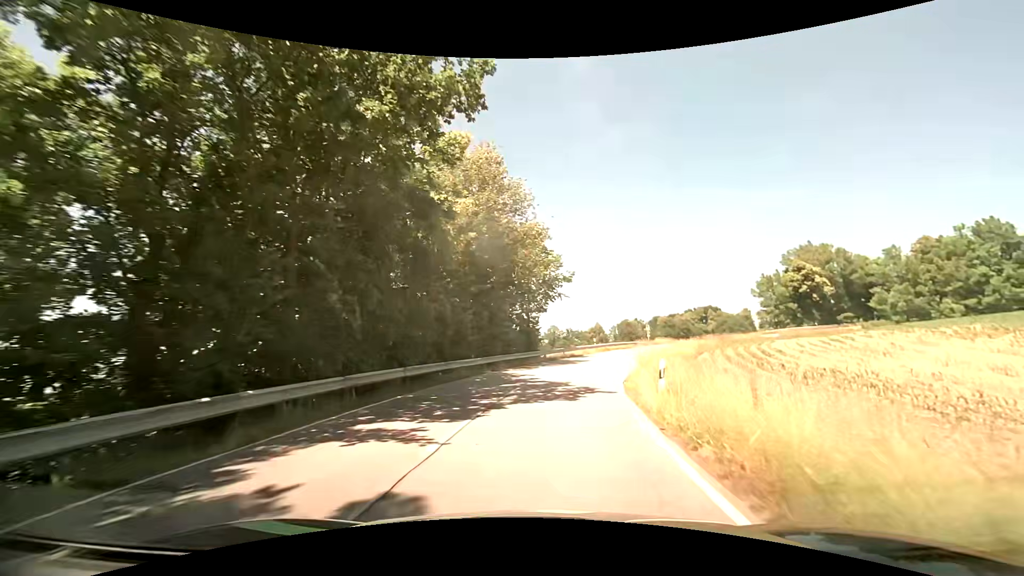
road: tertiary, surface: asphalt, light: Day
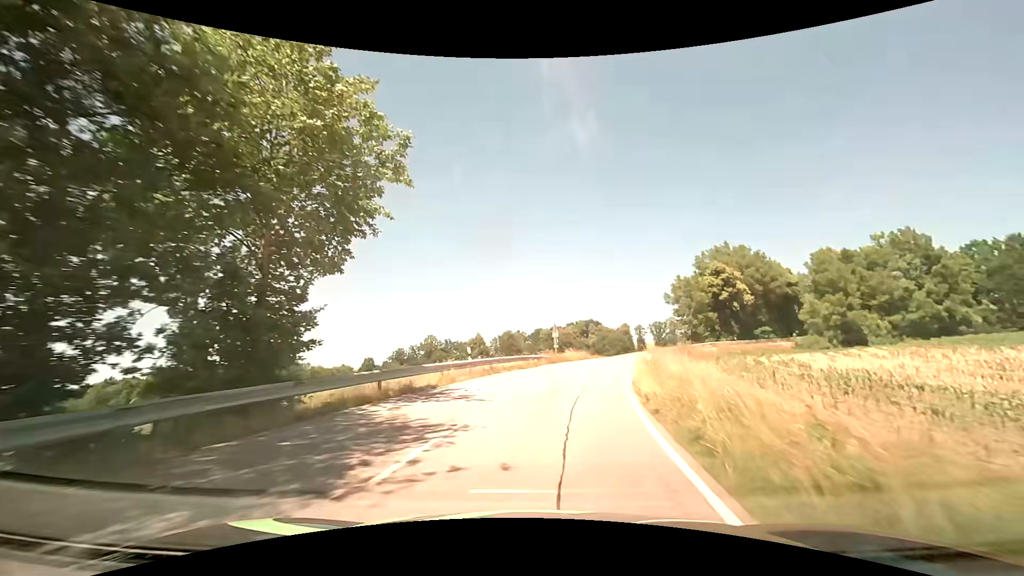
(+2.9, +24.8) m; +13°
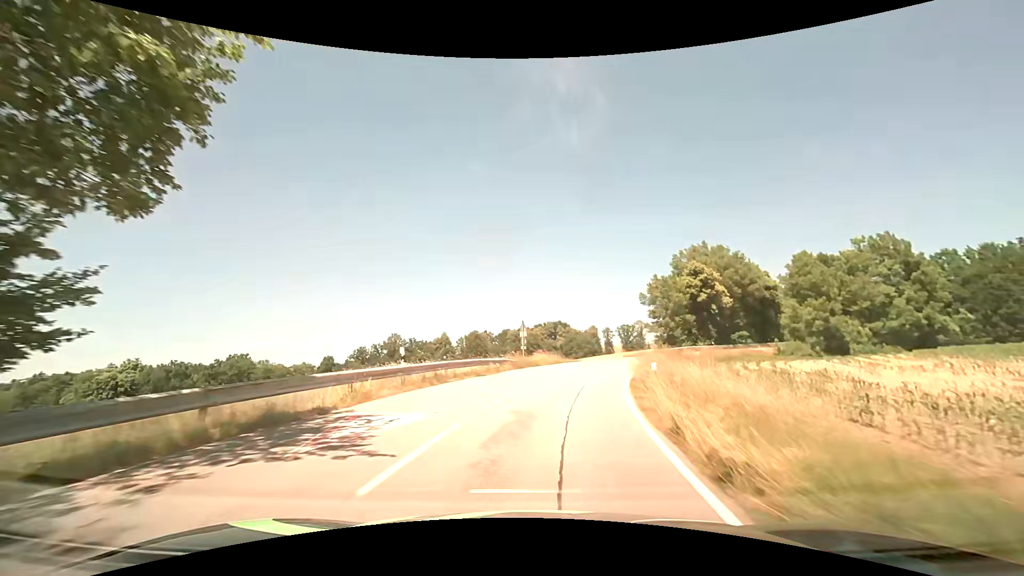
(+0.2, +6.2) m; +4°
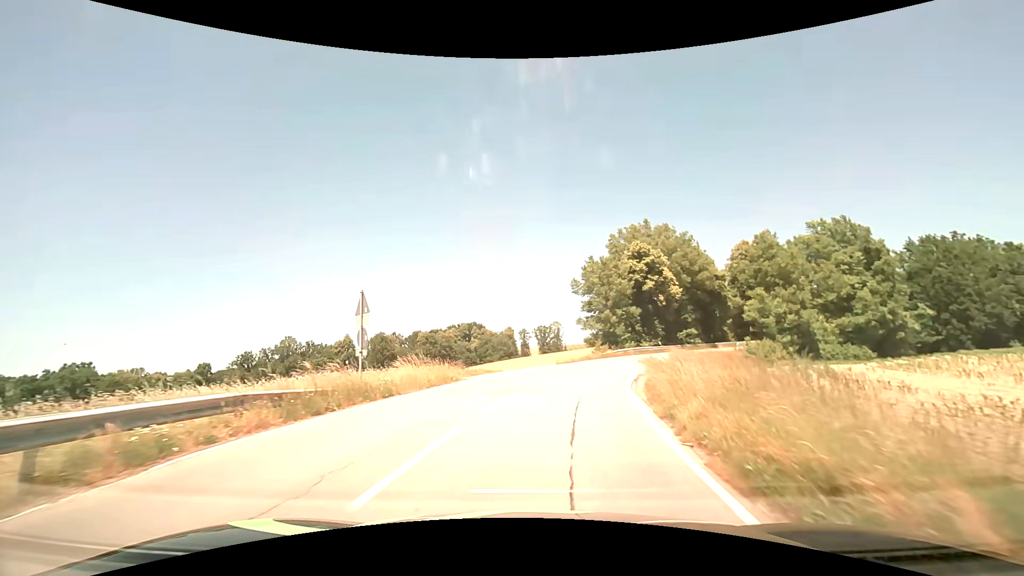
(+1.8, +18.5) m; +10°
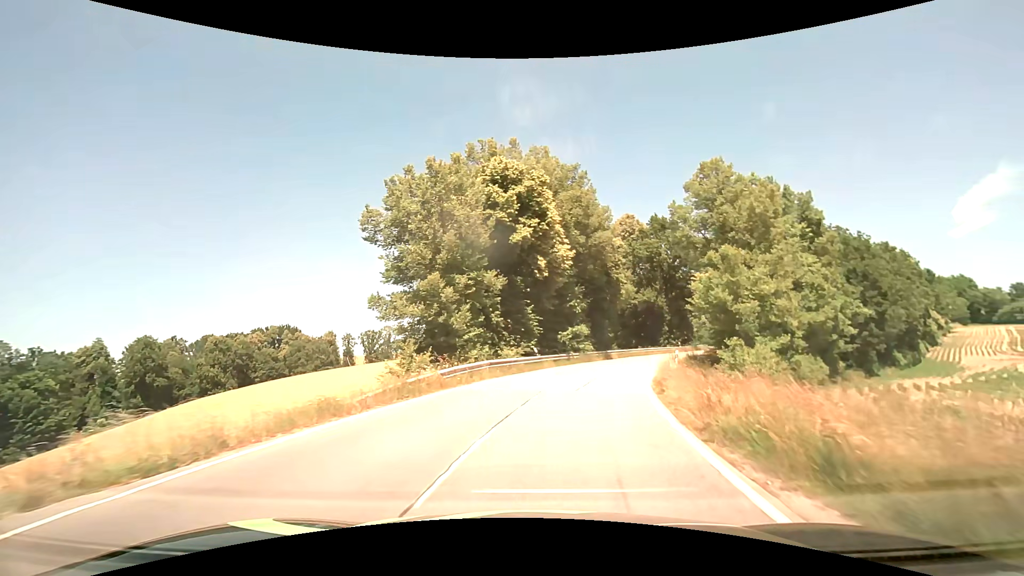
(+4.7, +30.5) m; +18°
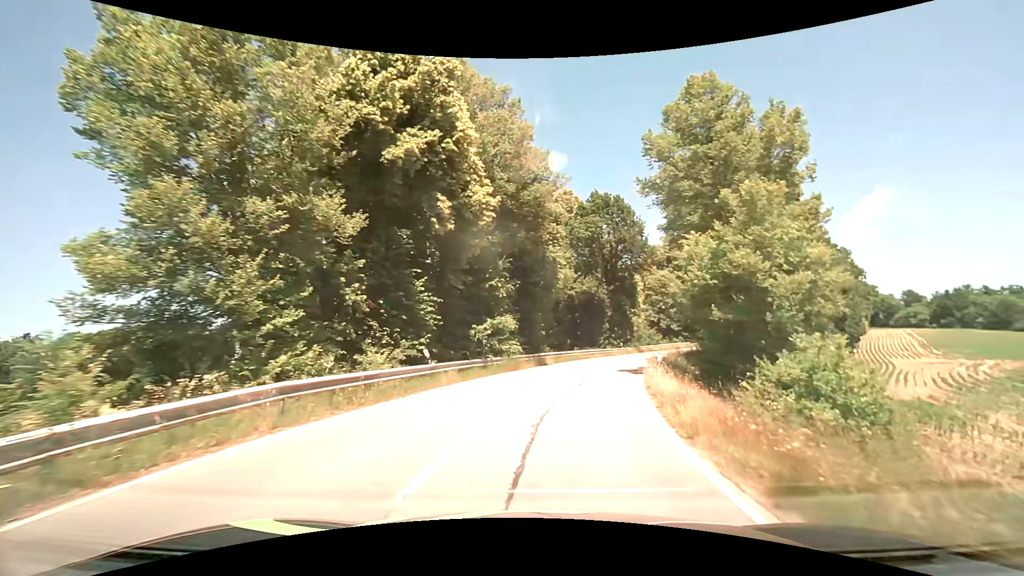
(+1.0, +12.3) m; +9°
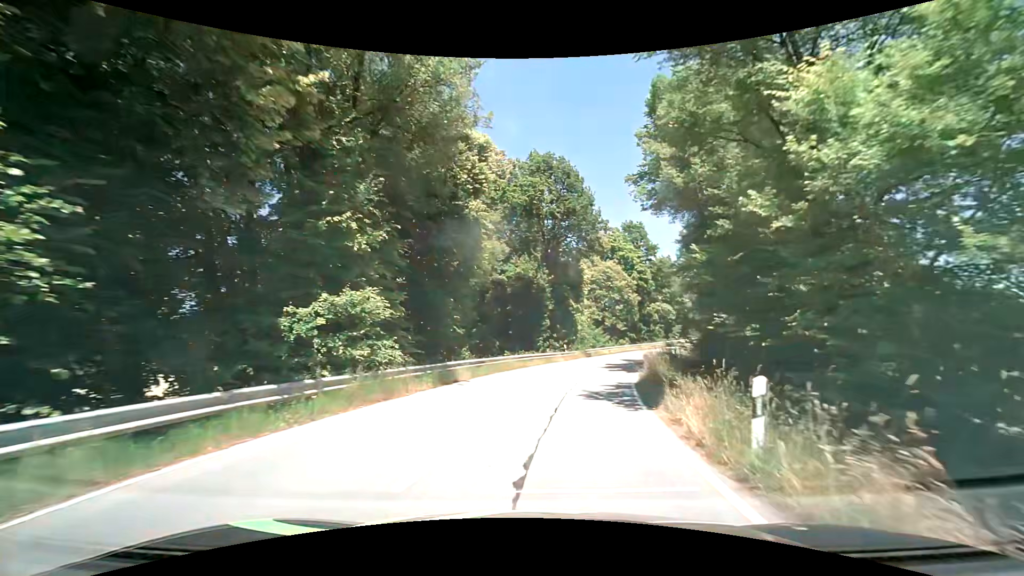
(+0.9, +12.4) m; +8°
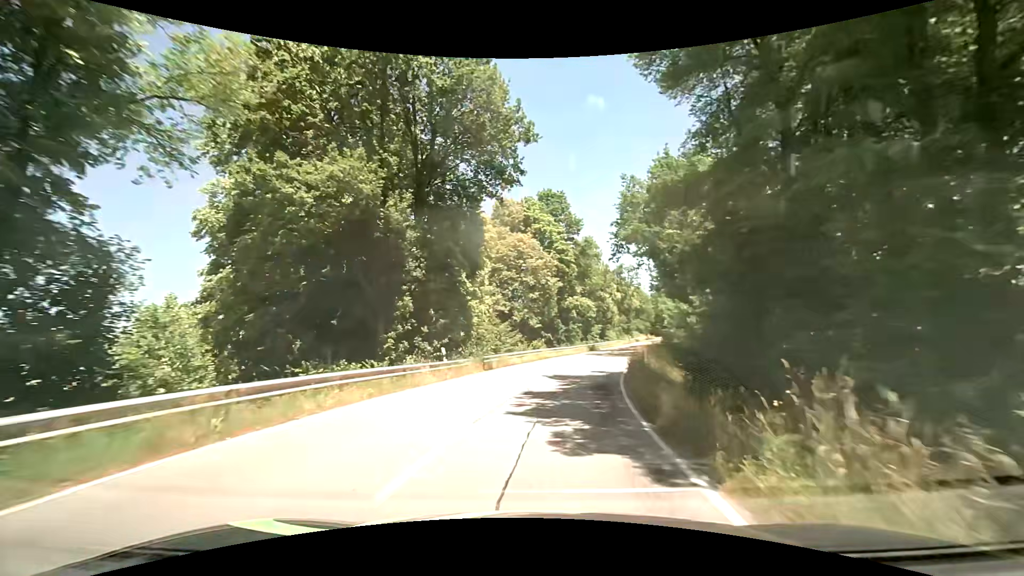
(+1.9, +18.8) m; +11°
(+1, +10) (+2, +20) (+4, +30) (+6, +39) (+9, +49) (+12, +59) (+15, +68) (+18, +78) (+21, +87) (+24, +97) m
